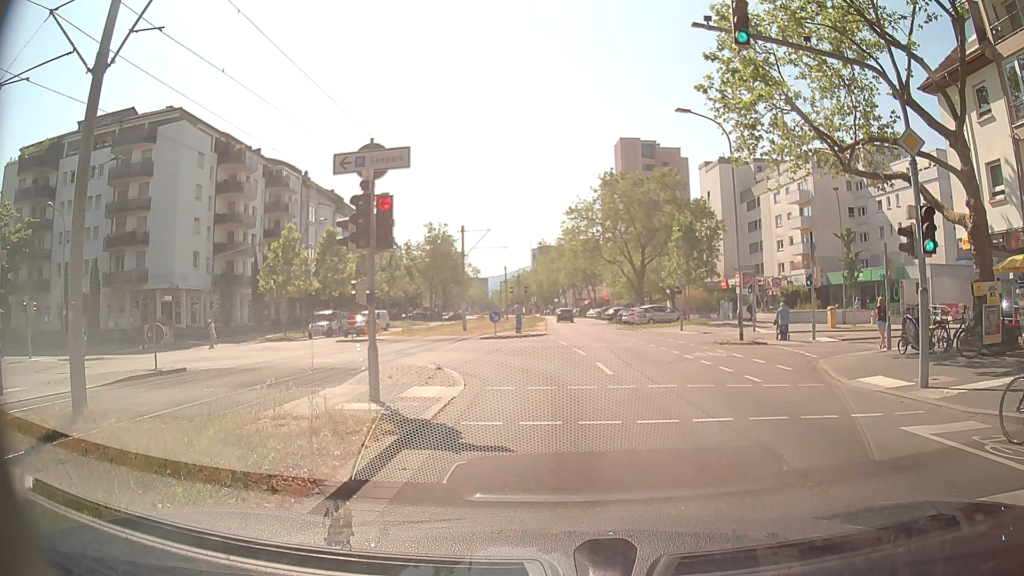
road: tertiary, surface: asphalt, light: Day
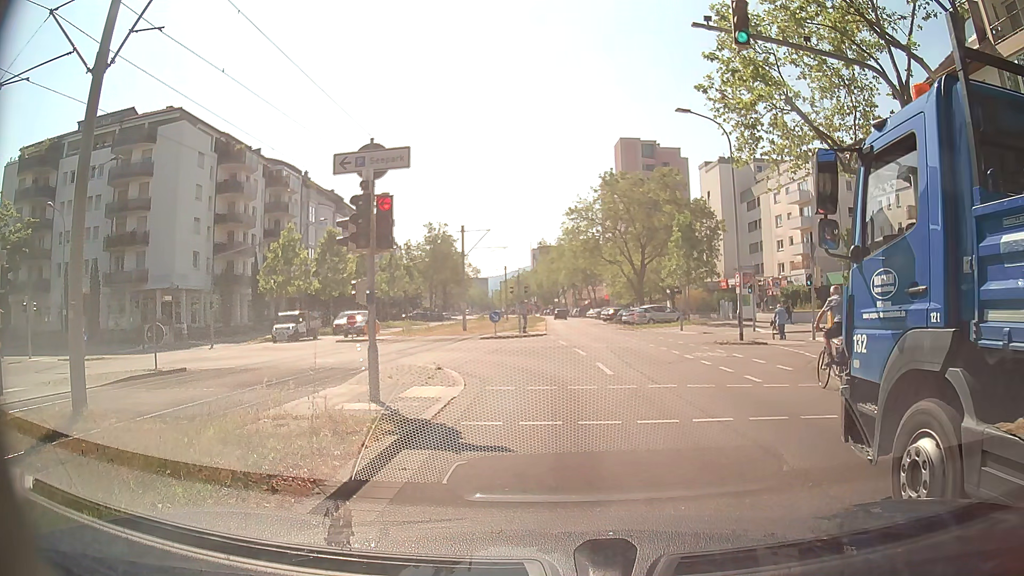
(0.0, 0.0) m; 0°
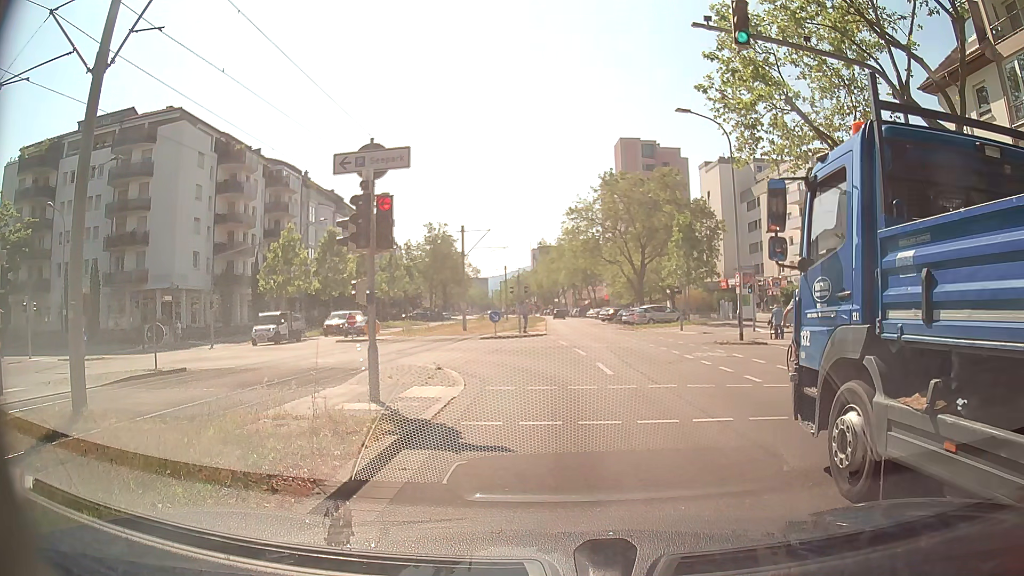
(0.0, 0.0) m; 0°
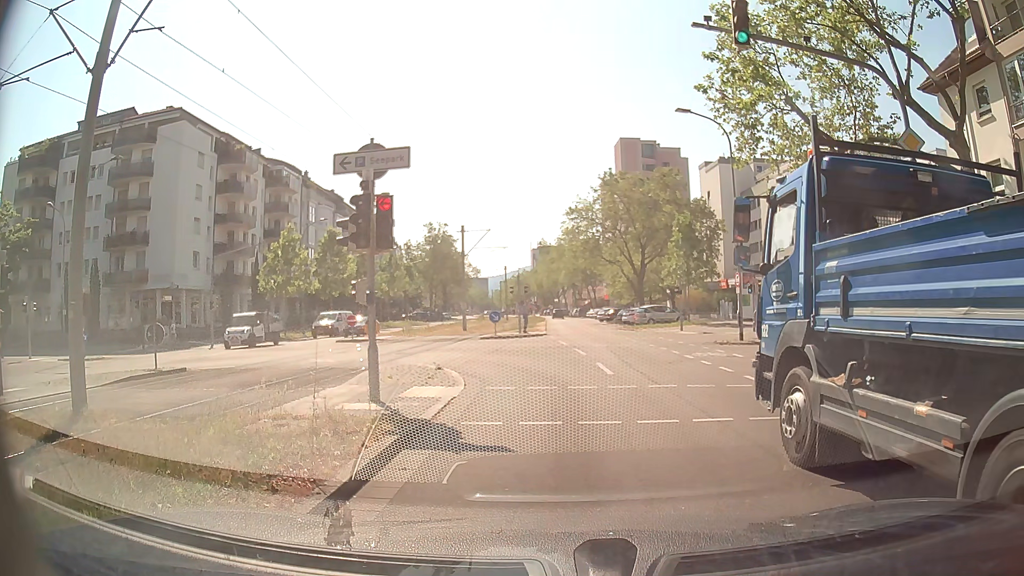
(0.0, 0.0) m; 0°
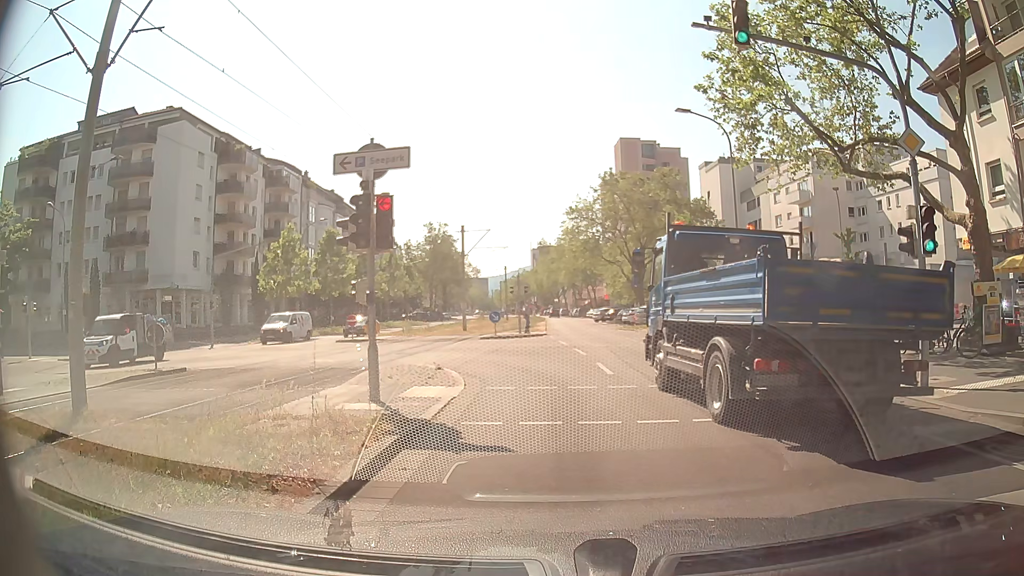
(0.0, 0.0) m; 0°
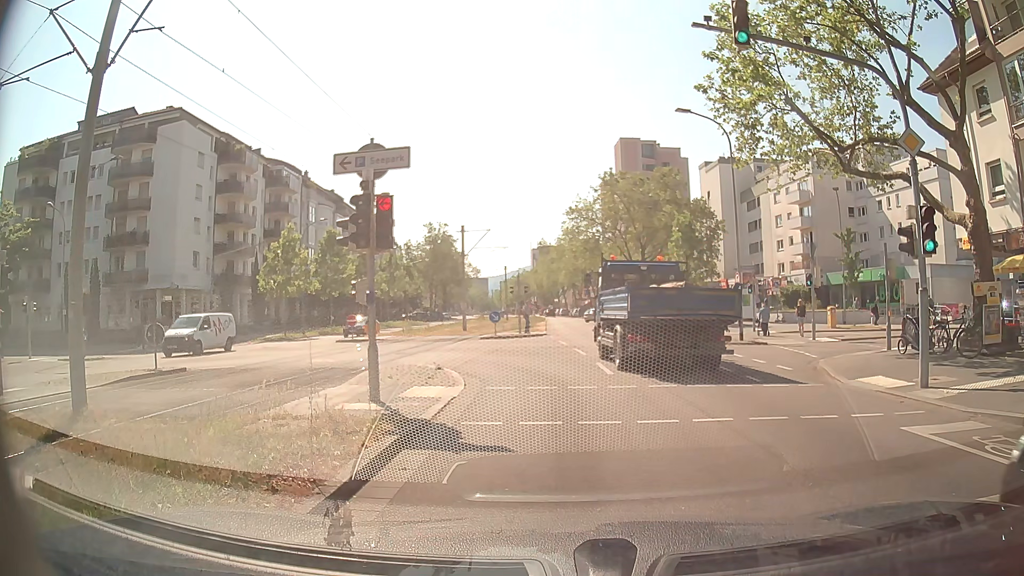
(0.0, 0.0) m; 0°
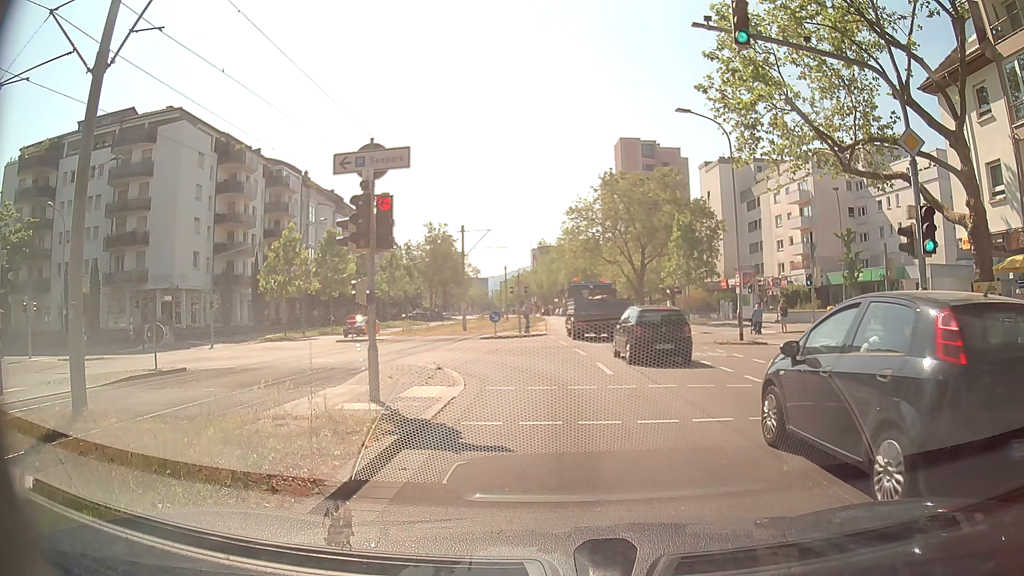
(0.0, 0.0) m; 0°
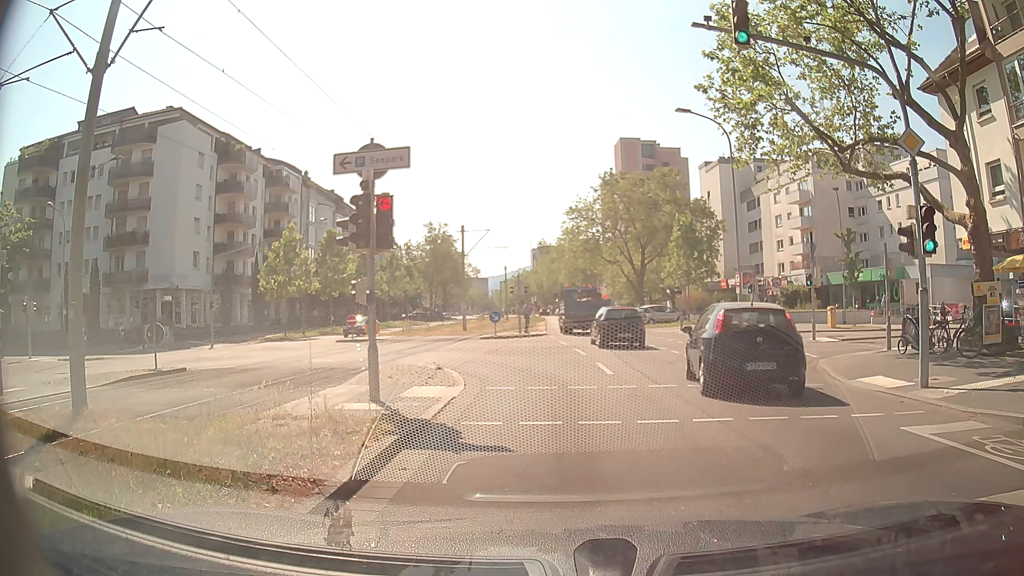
(0.0, 0.0) m; 0°
